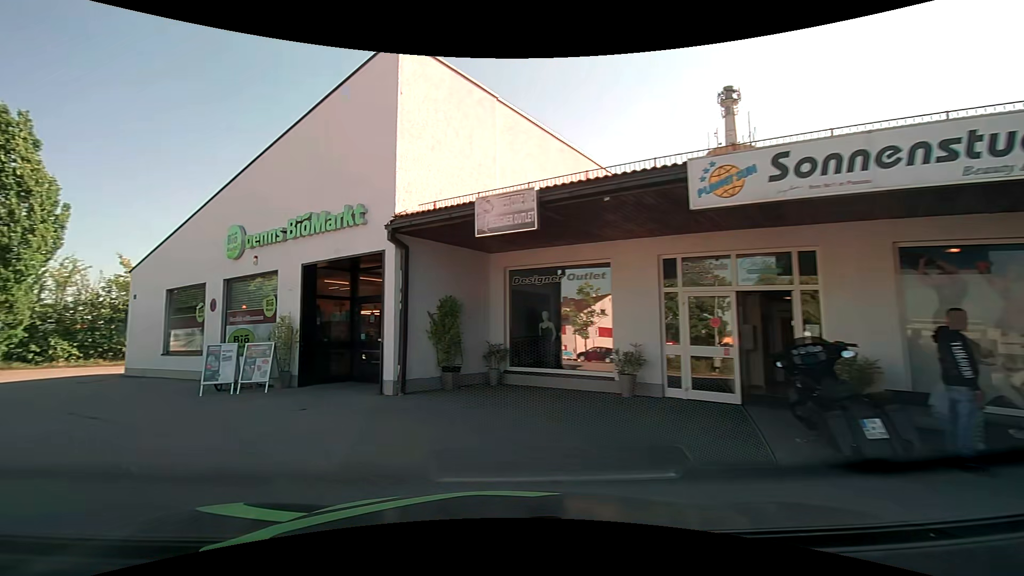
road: service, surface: asphalt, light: Day
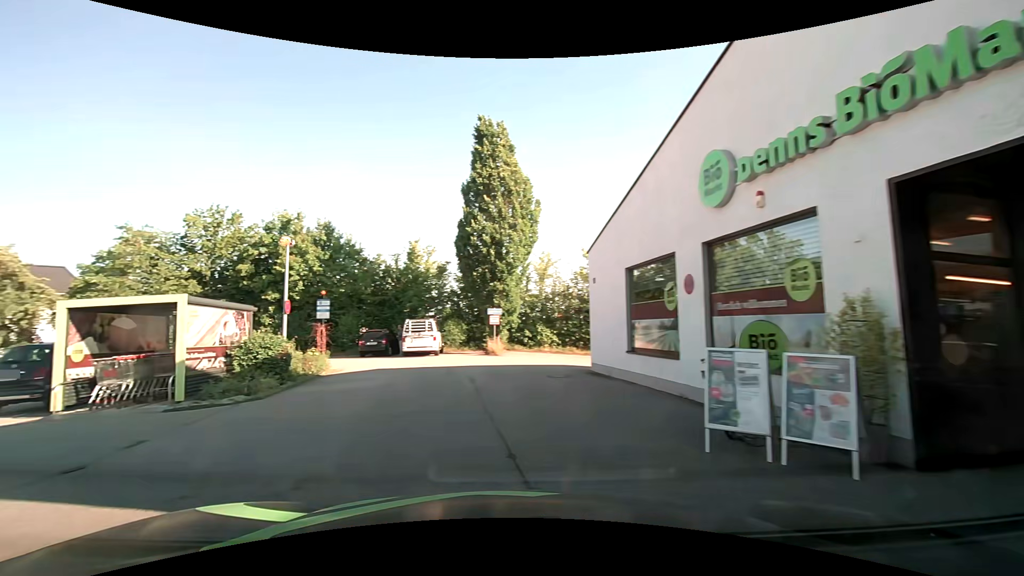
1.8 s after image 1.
(-3.0, +6.5) m; -49°
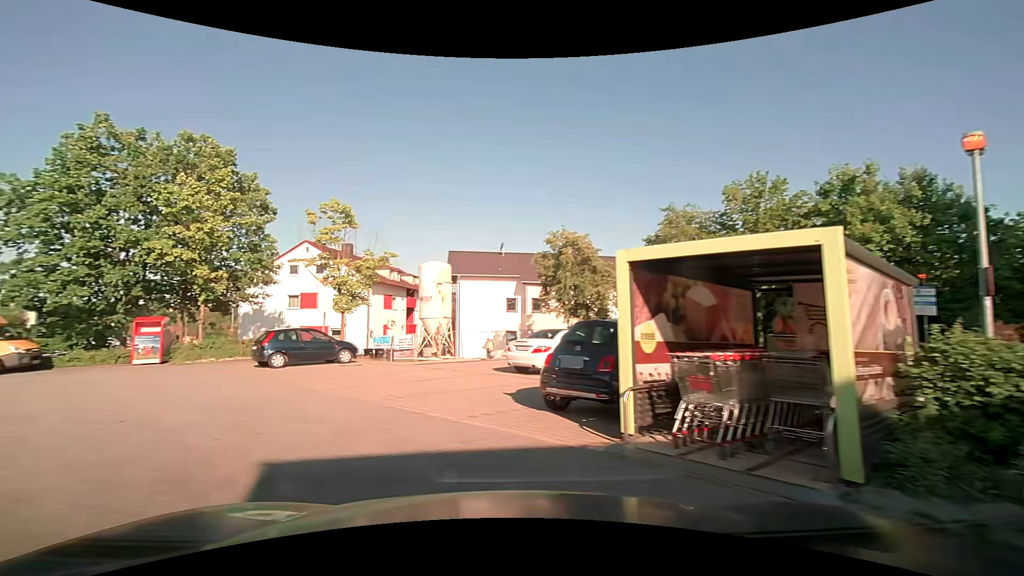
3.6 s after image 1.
(-3.3, +6.6) m; -52°
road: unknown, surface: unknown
